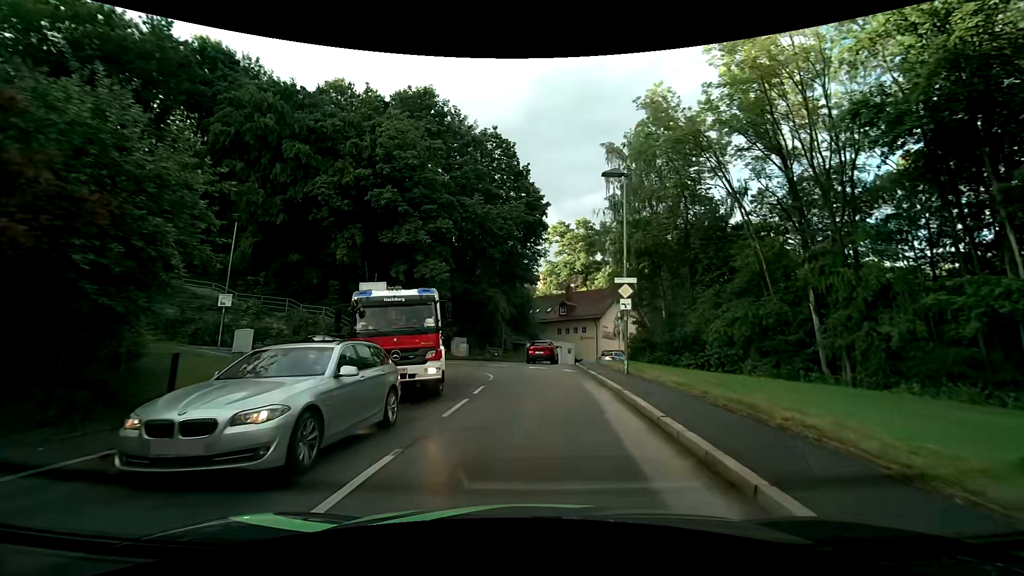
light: Day
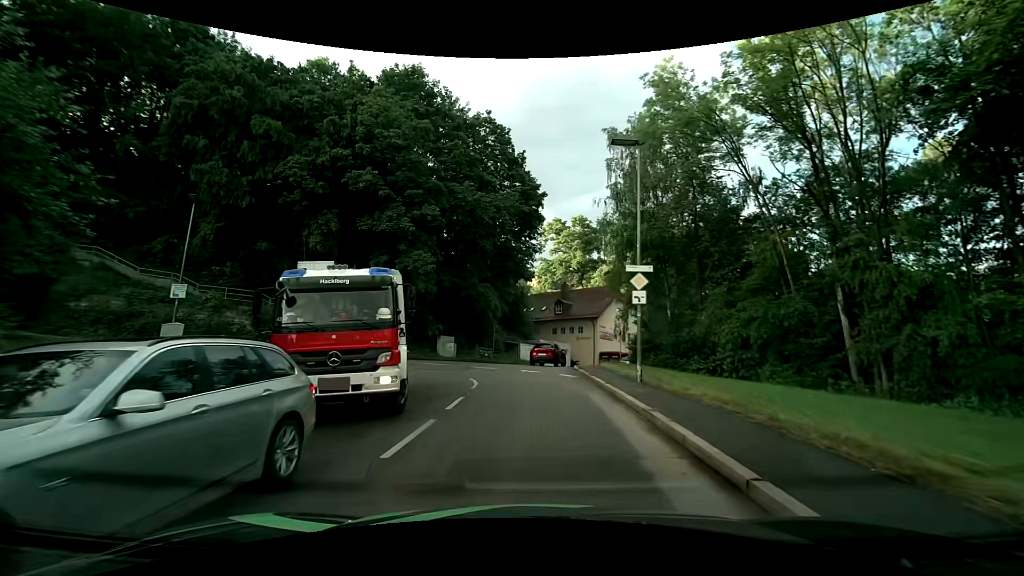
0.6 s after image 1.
(0.0, +3.4) m; +1°
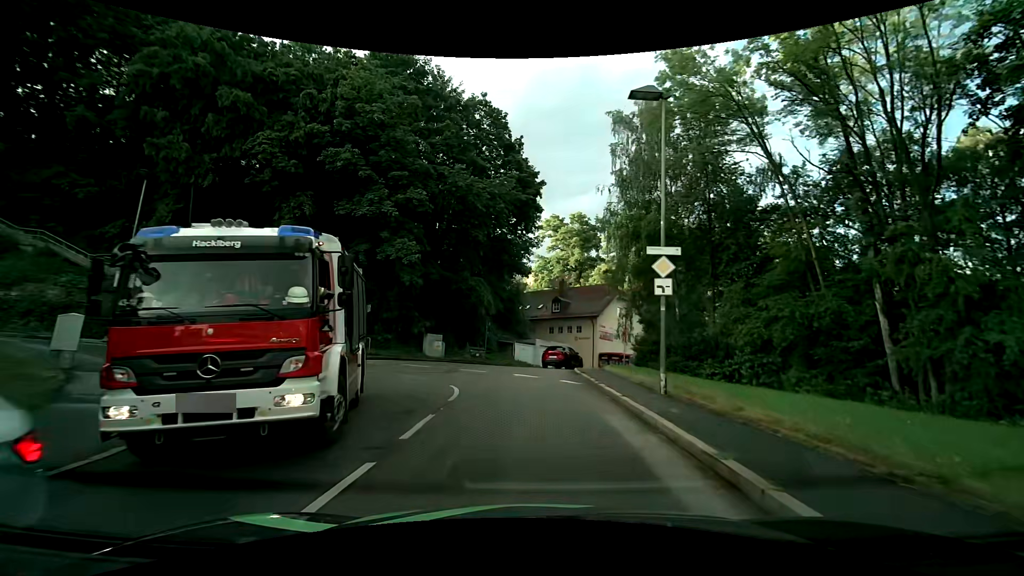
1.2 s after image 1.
(0.0, +3.3) m; +1°
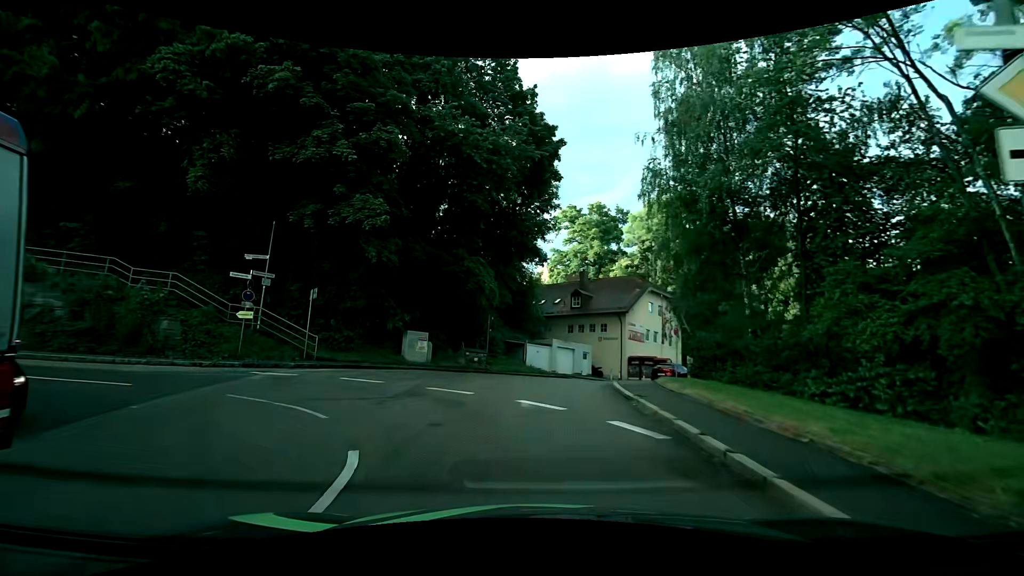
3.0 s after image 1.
(0.0, +8.9) m; -1°
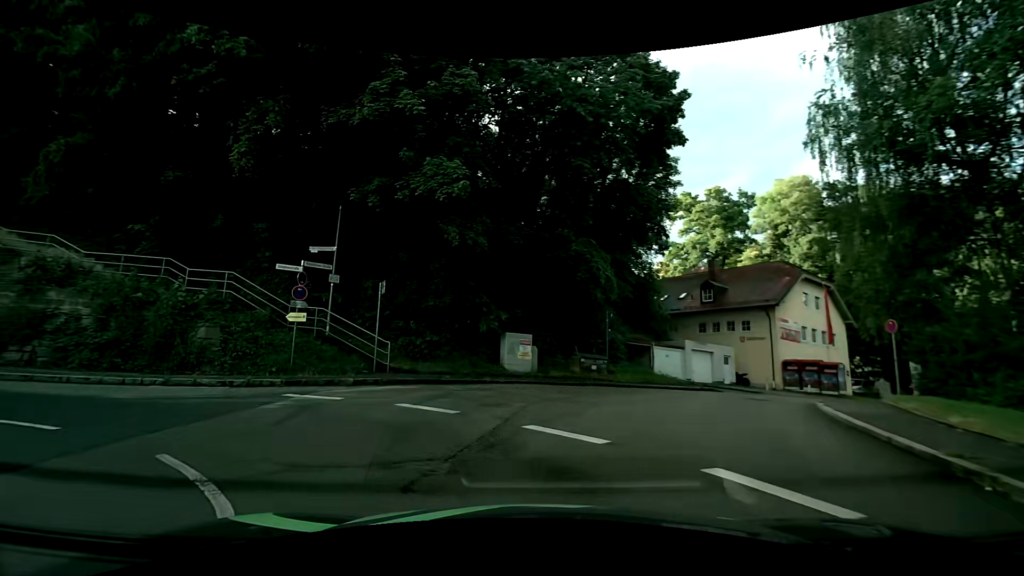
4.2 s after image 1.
(-0.5, +5.6) m; -11°
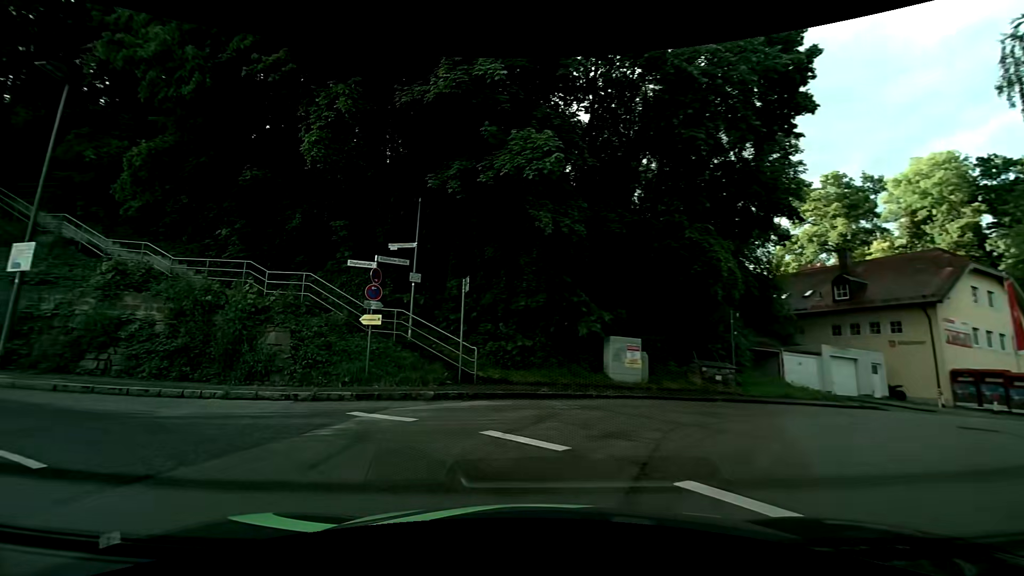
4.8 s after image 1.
(-0.3, +2.6) m; -11°
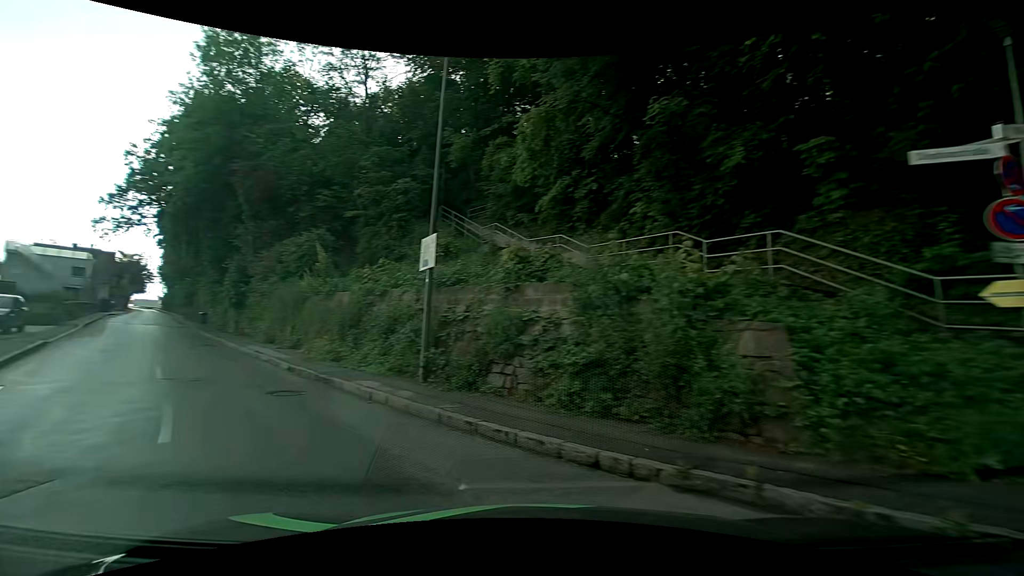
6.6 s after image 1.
(-2.6, +6.8) m; -47°
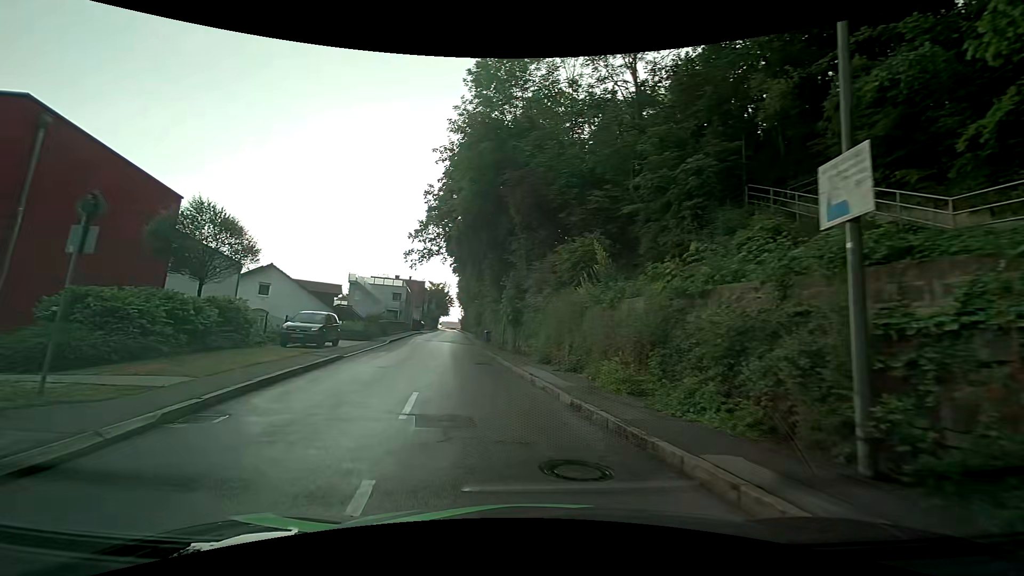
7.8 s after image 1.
(-1.7, +5.4) m; -29°
(-1, +10) (-3, +20) (-5, +30) (-6, +39) (-8, +49) (-10, +59) (-12, +69) (-13, +79) (-15, +89) (-17, +99) m
